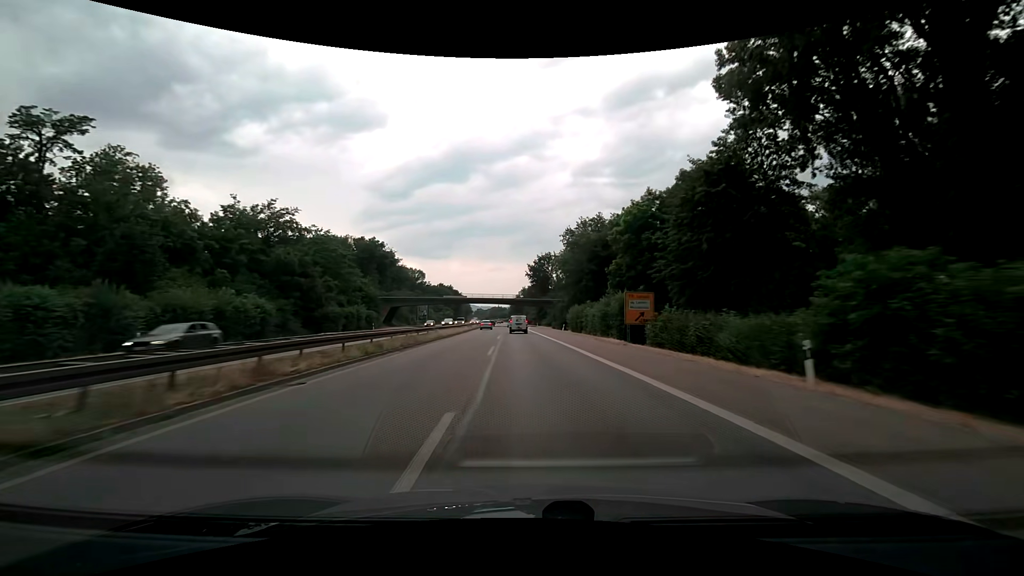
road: trunk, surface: asphalt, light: Day
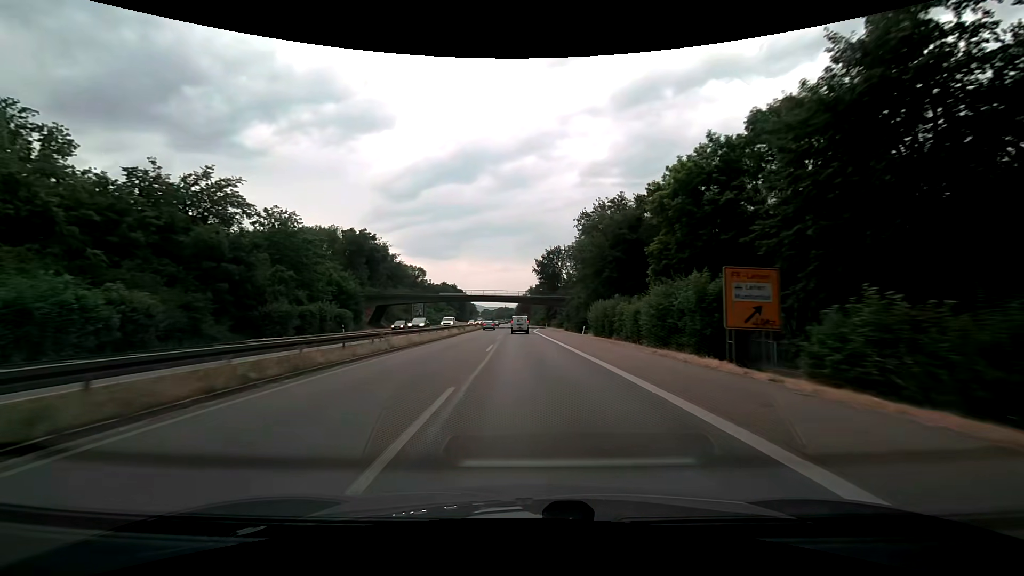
(-0.1, +15.6) m; -1°
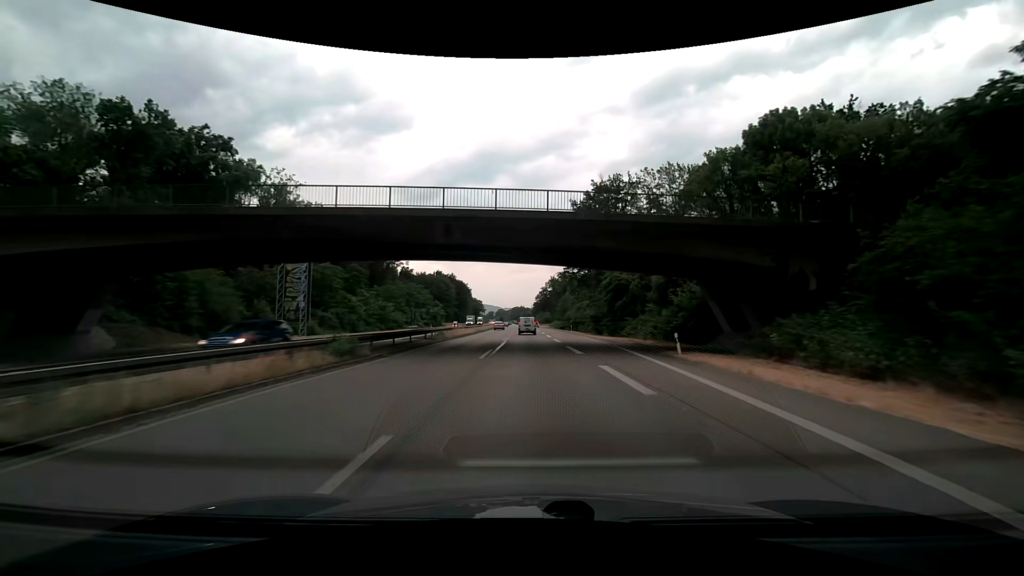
(-2.3, +77.4) m; -2°
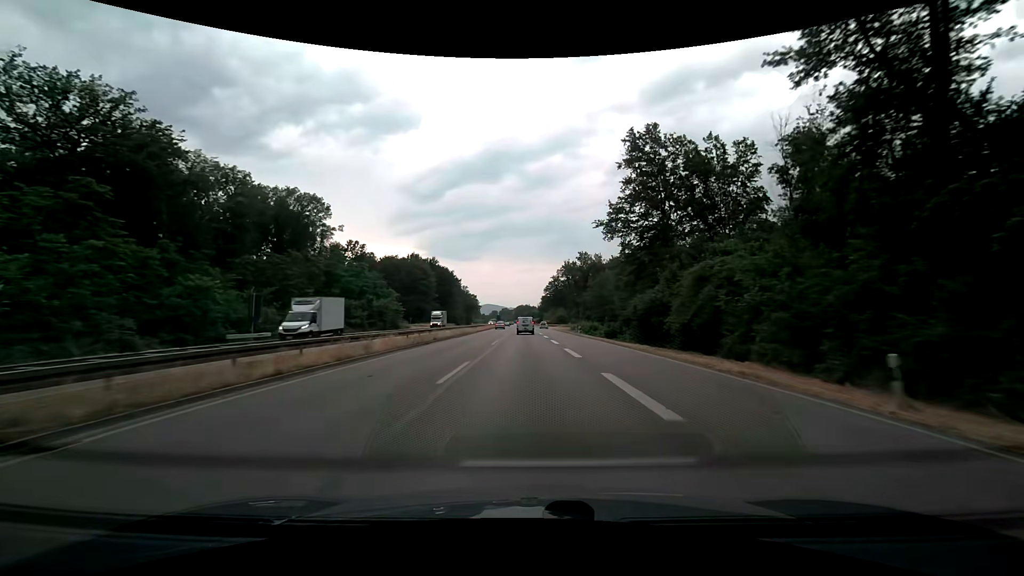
(-0.3, +62.3) m; -1°
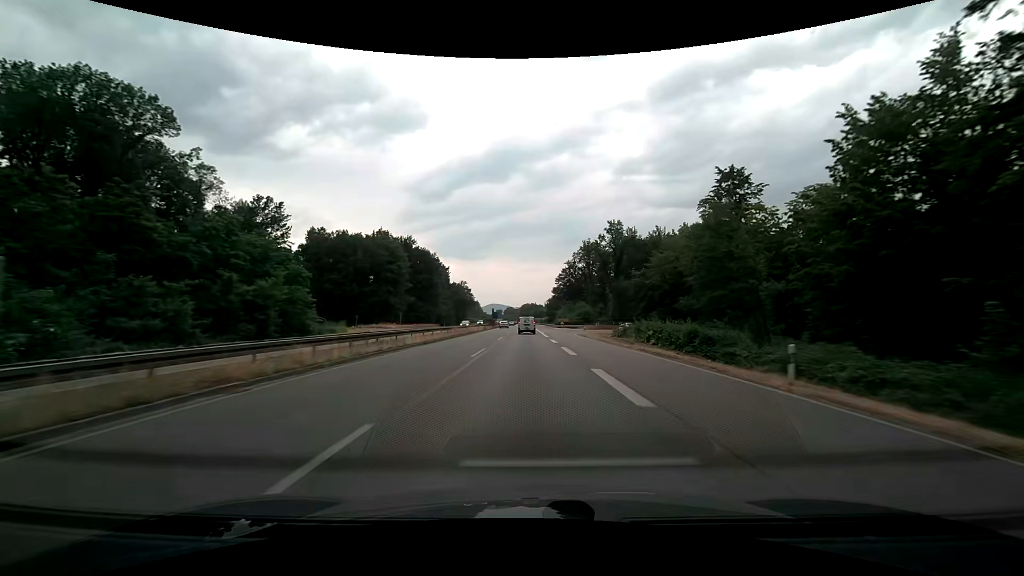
(-0.3, +47.0) m; -1°
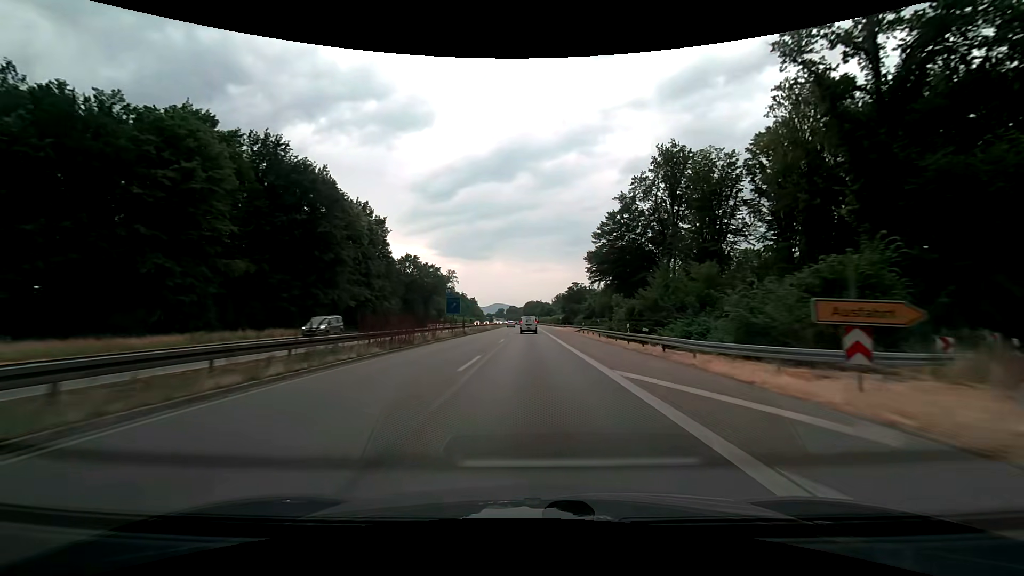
(-0.7, +78.8) m; -1°
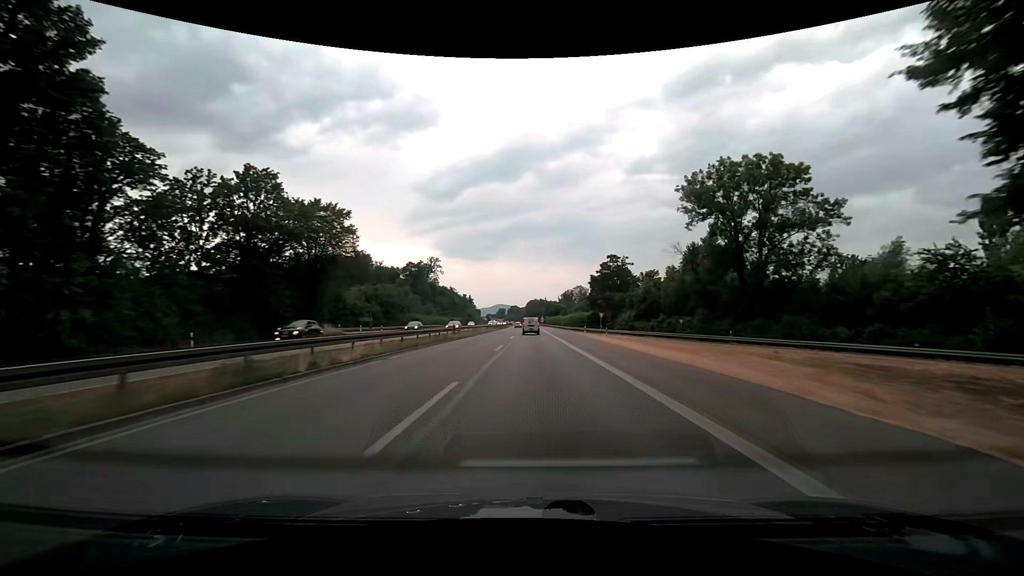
(-0.1, +63.2) m; 0°
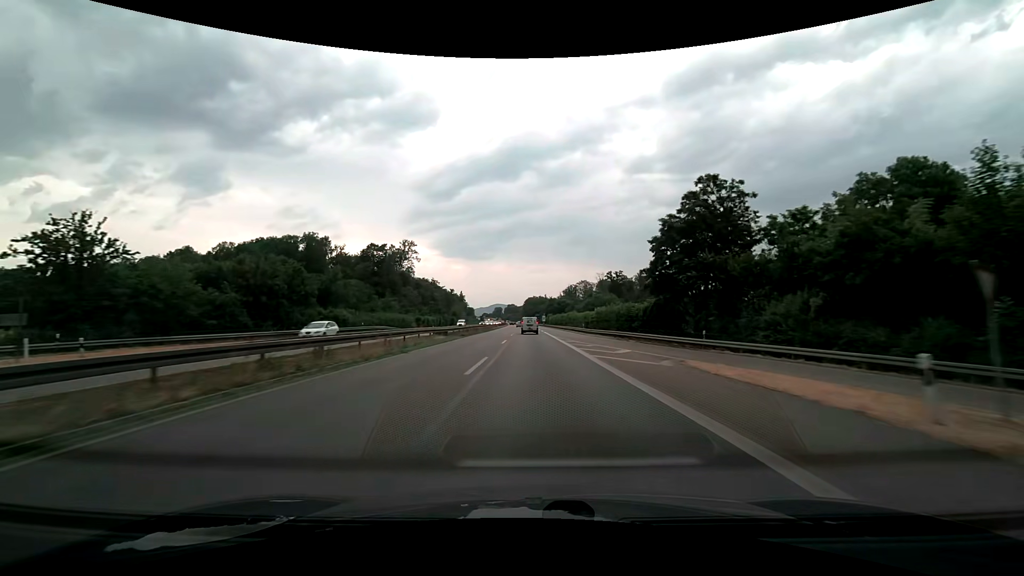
(0.0, +47.3) m; 0°
(0, +10) (0, +20) (0, +30) (0, +40) (0, +50) (0, +60) (0, +70) (0, +80) (0, +90) (0, +100) m
